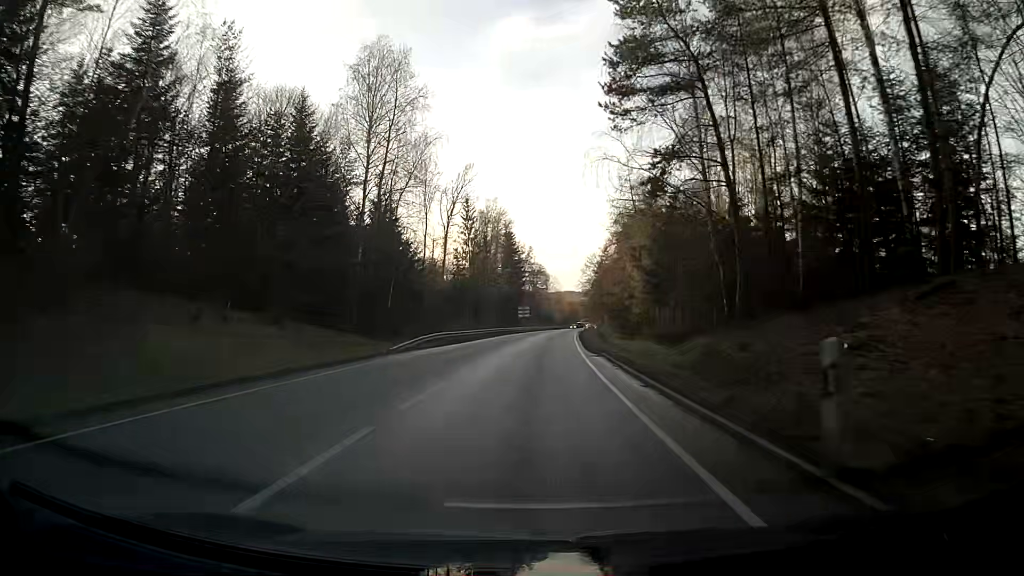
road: primary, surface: asphalt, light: Day
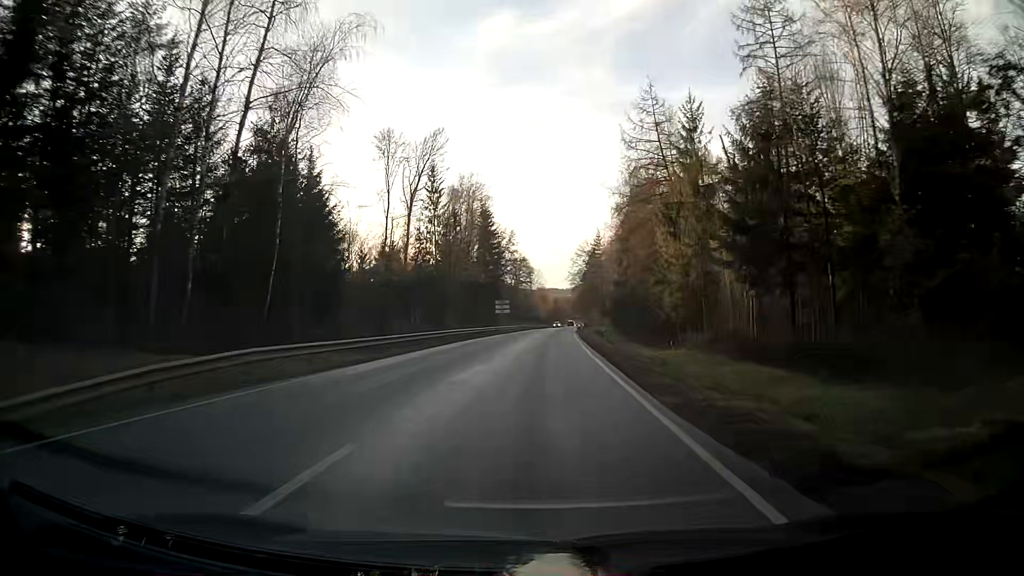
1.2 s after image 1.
(+0.3, +25.1) m; +1°
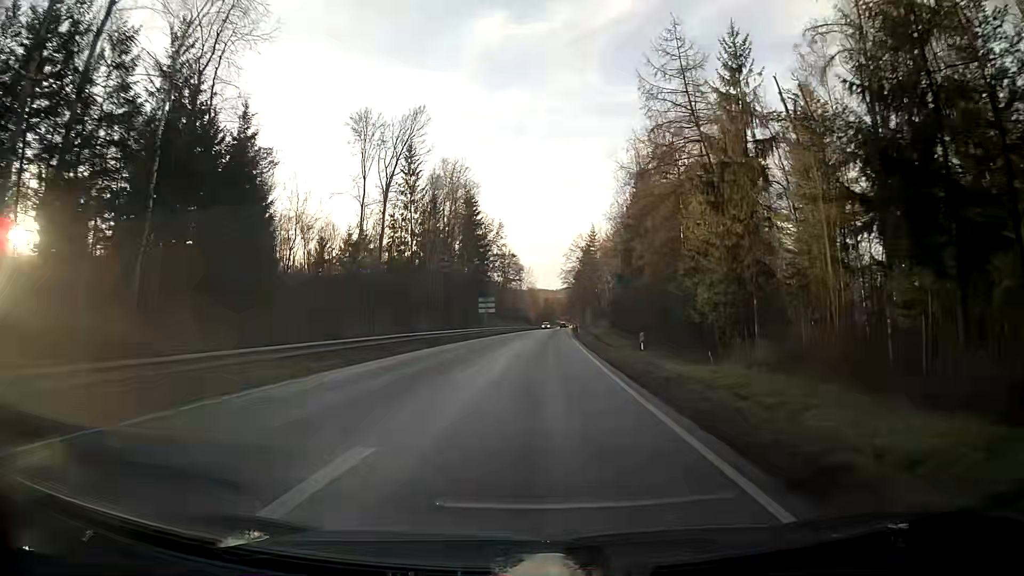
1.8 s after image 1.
(+0.1, +12.6) m; +1°
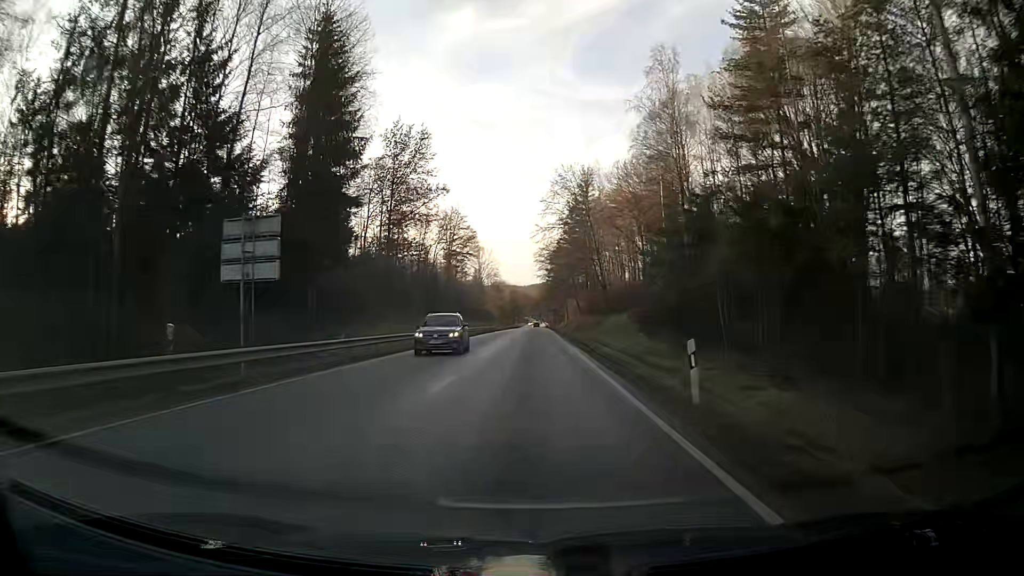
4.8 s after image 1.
(+2.0, +62.8) m; +3°
